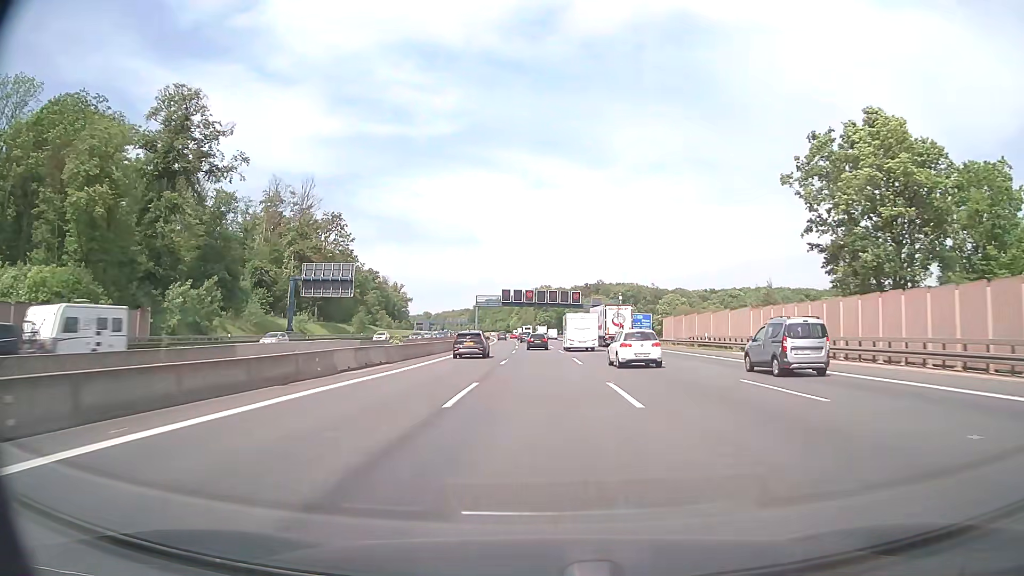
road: motorway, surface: asphalt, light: Day
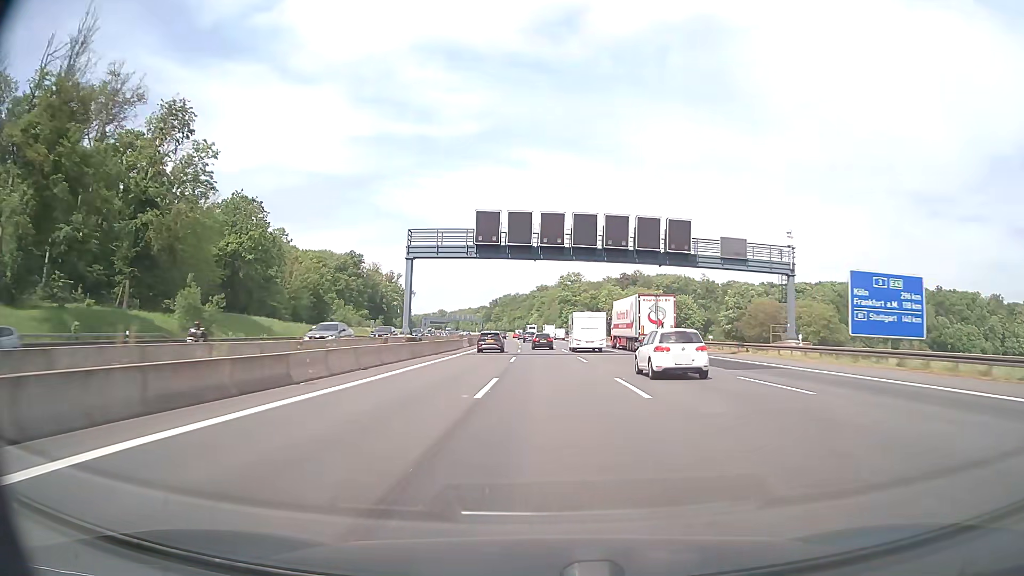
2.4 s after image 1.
(-1.4, +70.0) m; -2°
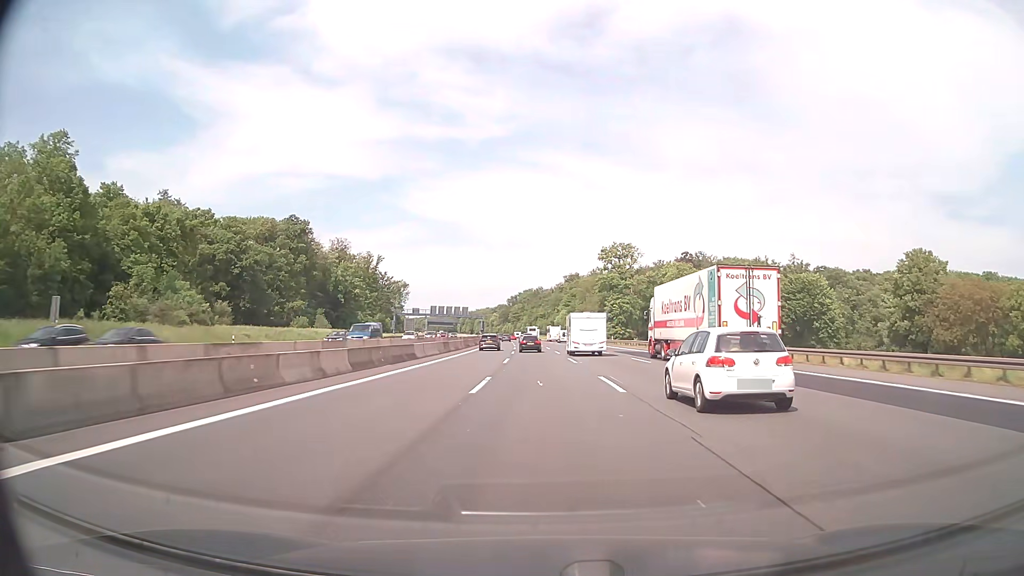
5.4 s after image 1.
(-1.4, +87.8) m; -2°
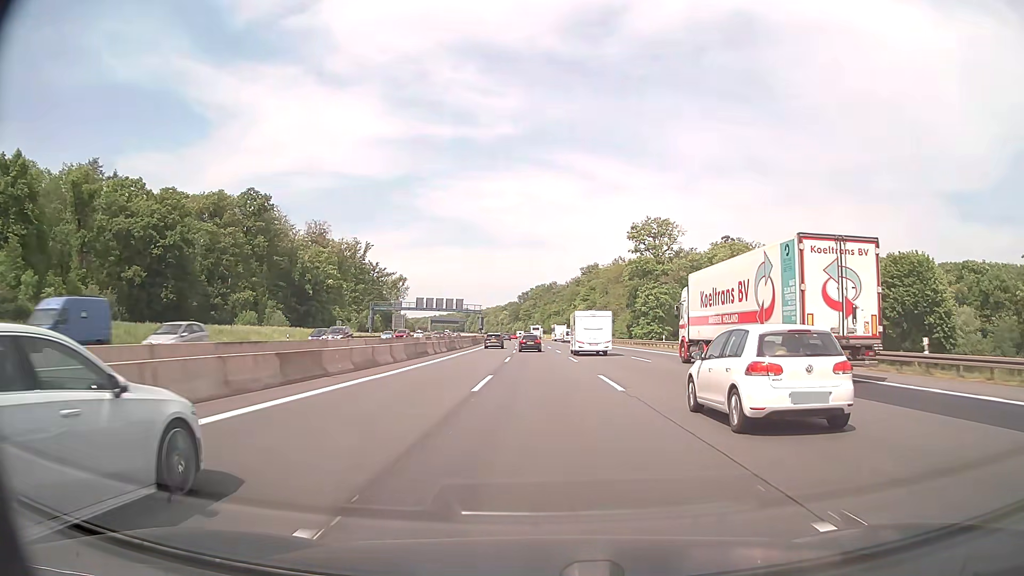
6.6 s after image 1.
(-0.4, +35.1) m; -1°
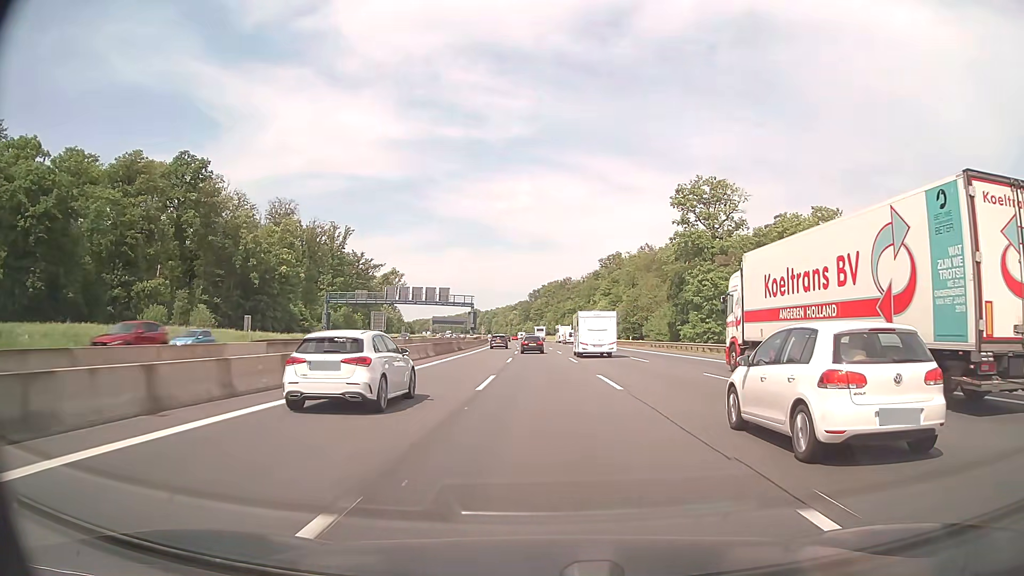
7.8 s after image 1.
(-0.3, +35.2) m; -1°
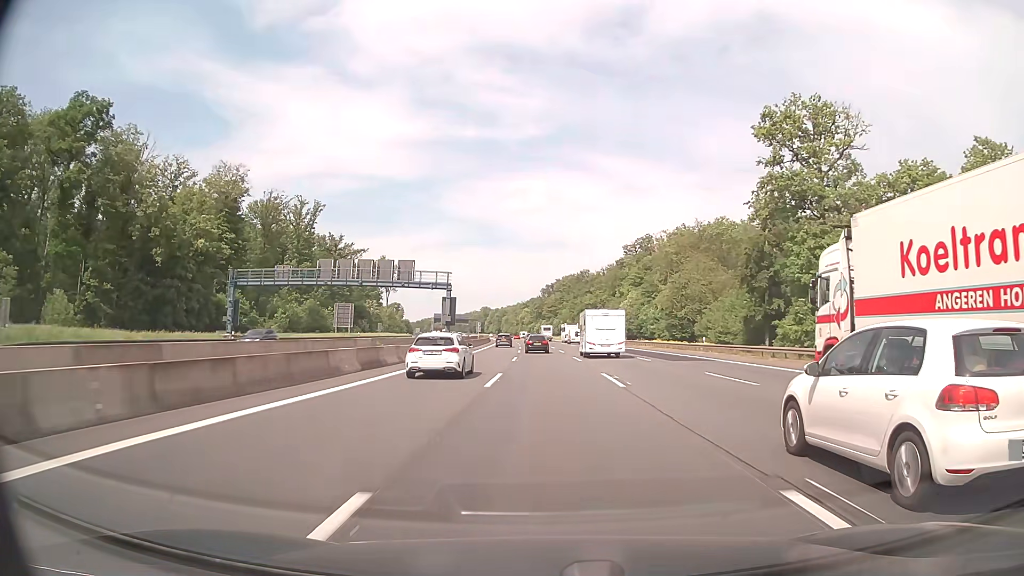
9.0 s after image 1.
(-0.4, +35.4) m; -1°
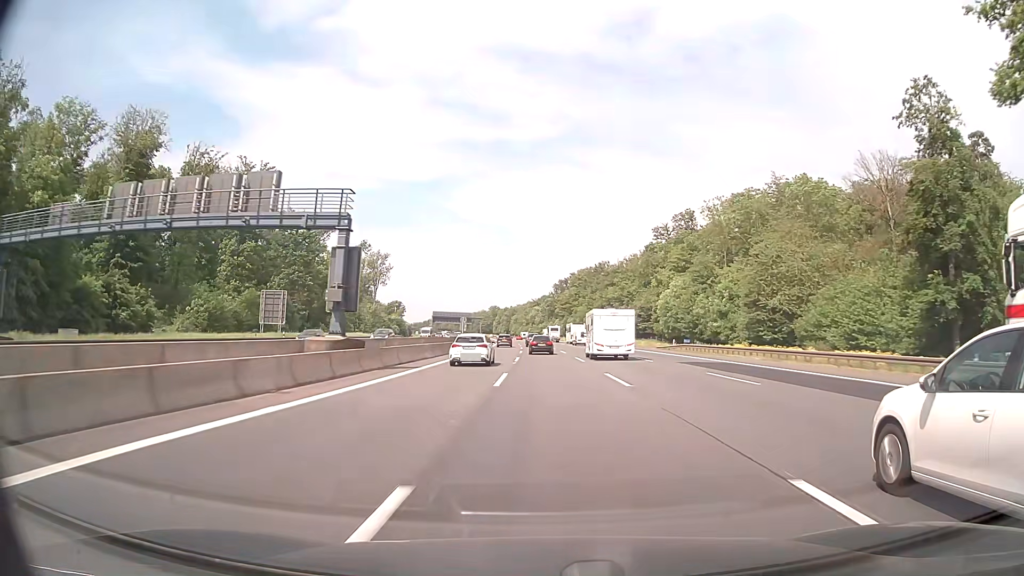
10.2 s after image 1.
(-0.4, +35.6) m; -1°
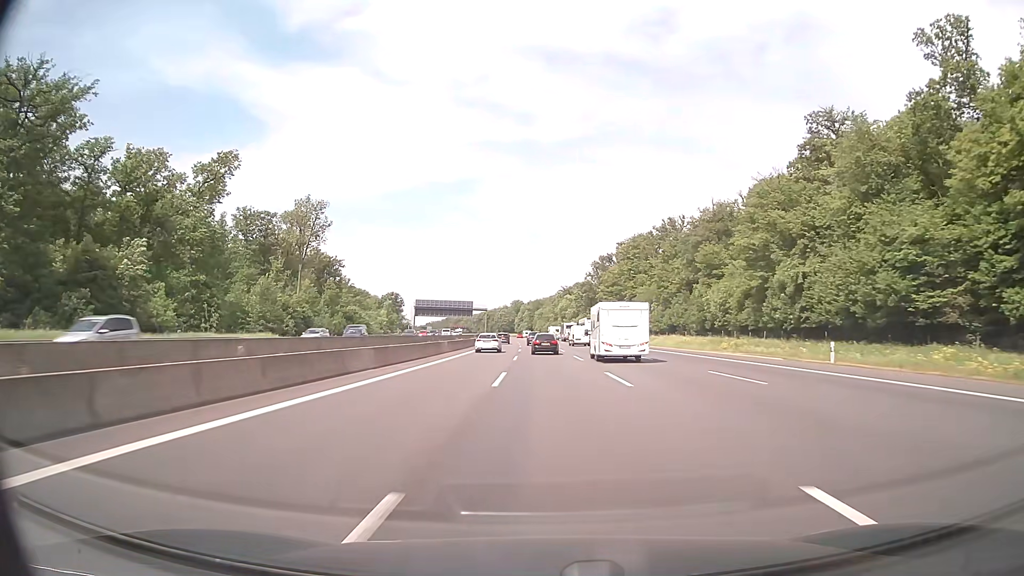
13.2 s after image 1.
(-1.7, +90.2) m; -2°
(0, +10) (0, +20) (0, +30) (0, +40) (-1, +50) (-1, +60) (-1, +70) (-1, +80) (-2, +90) (-2, +100) m
